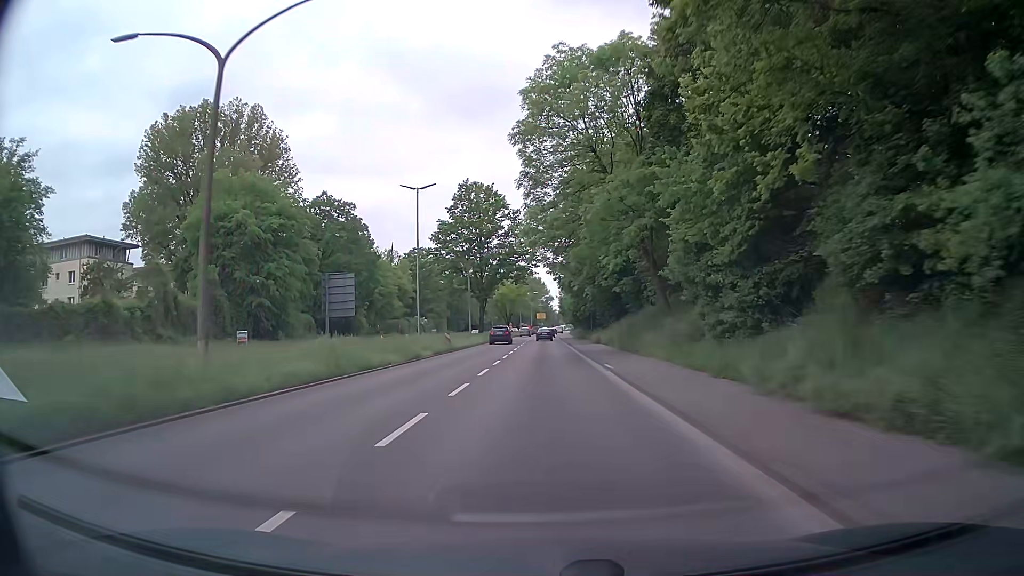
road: primary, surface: asphalt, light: Day
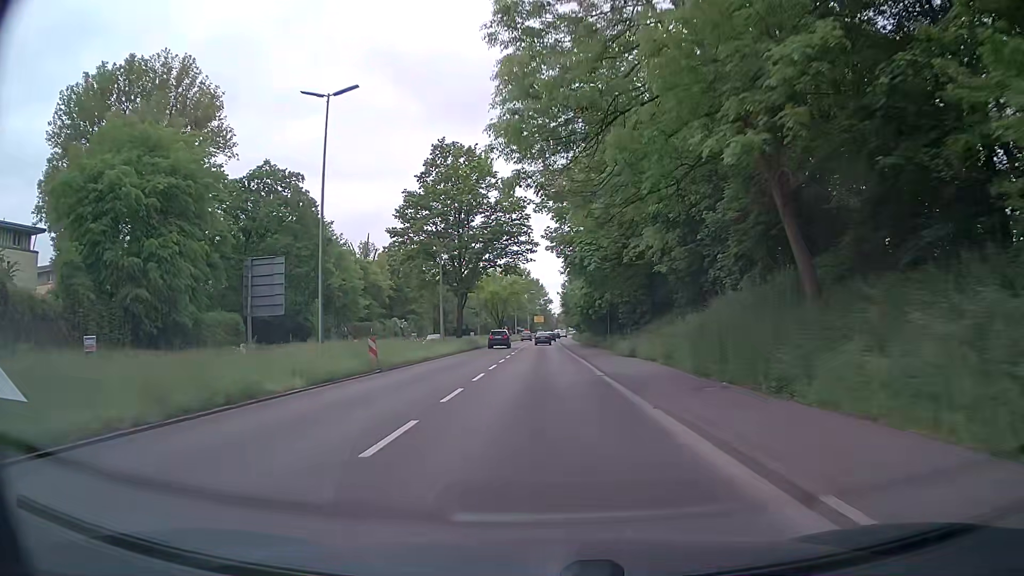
(+0.2, +18.5) m; +1°
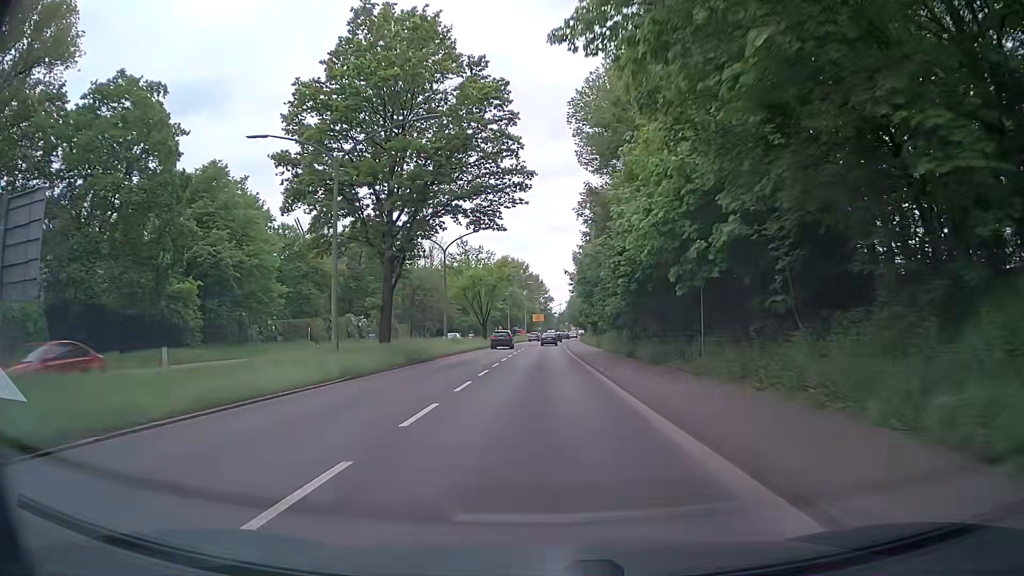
(-0.2, +27.3) m; 0°
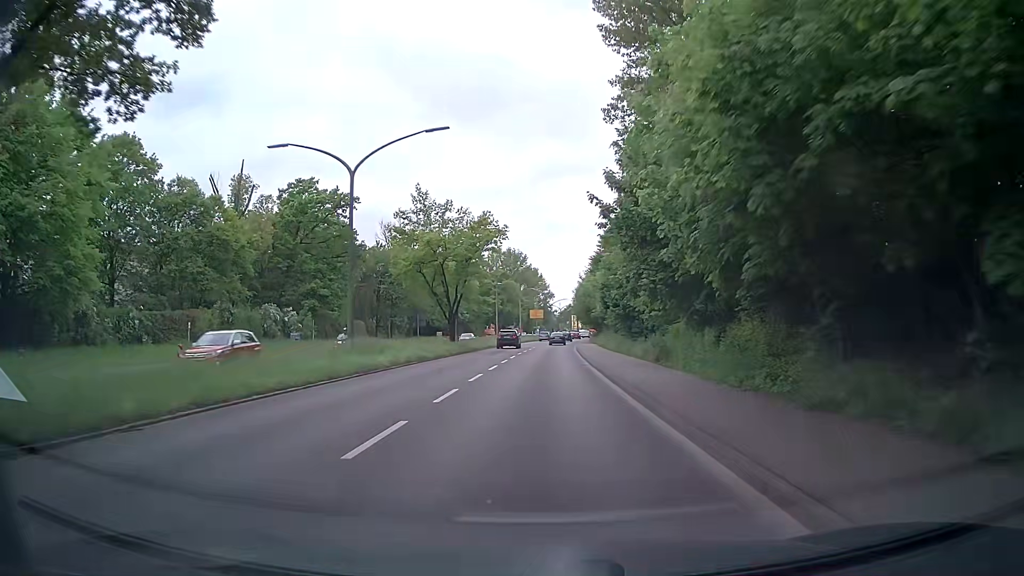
(+0.1, +26.7) m; +1°
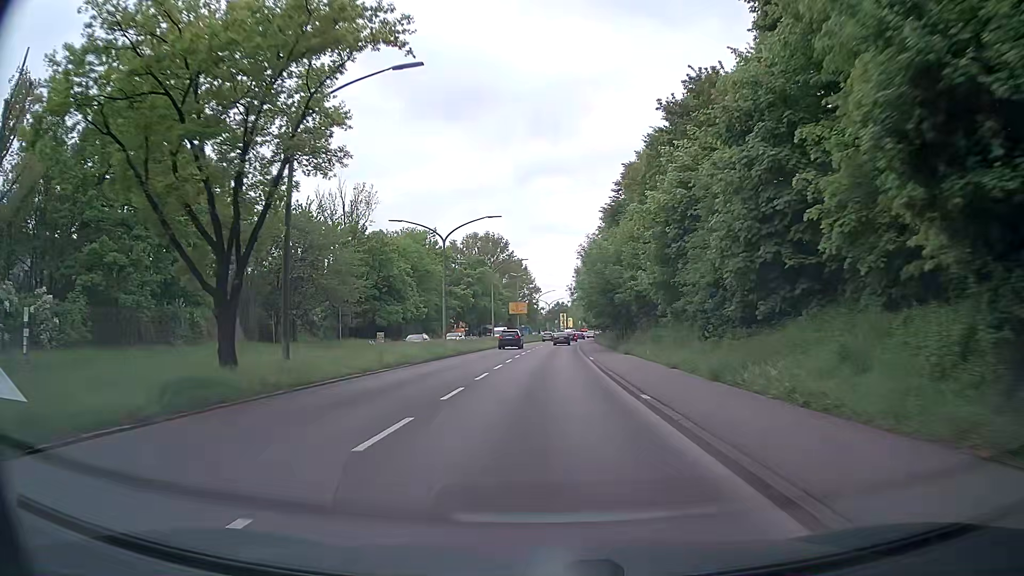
(-0.3, +35.3) m; 0°
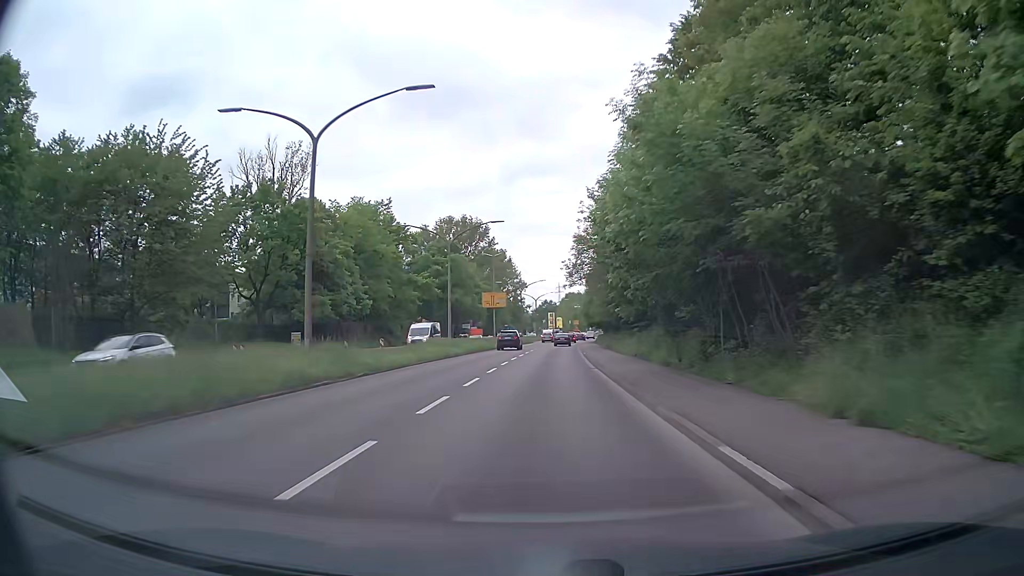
(+0.3, +26.3) m; +1°
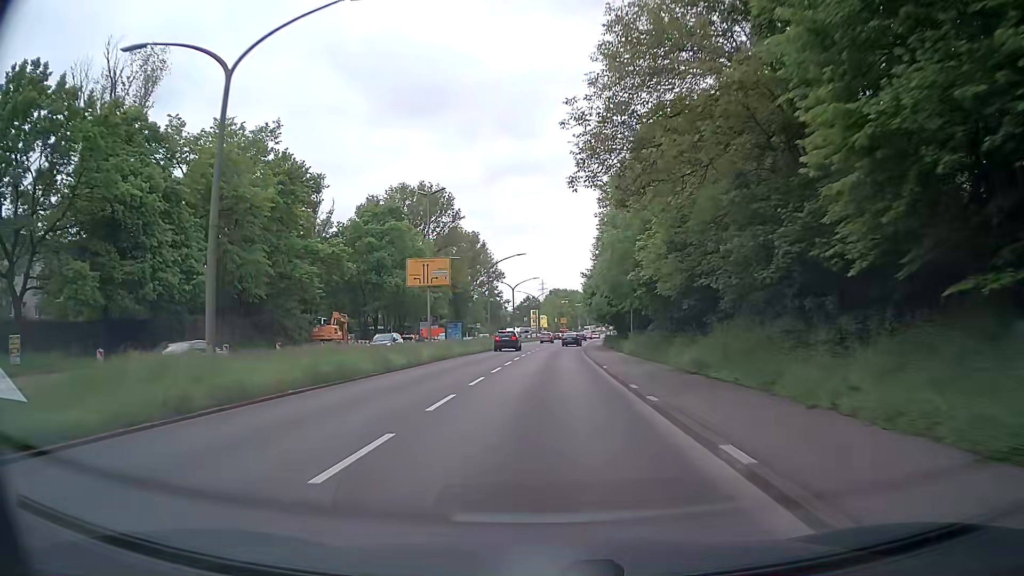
(+0.4, +35.1) m; +2°
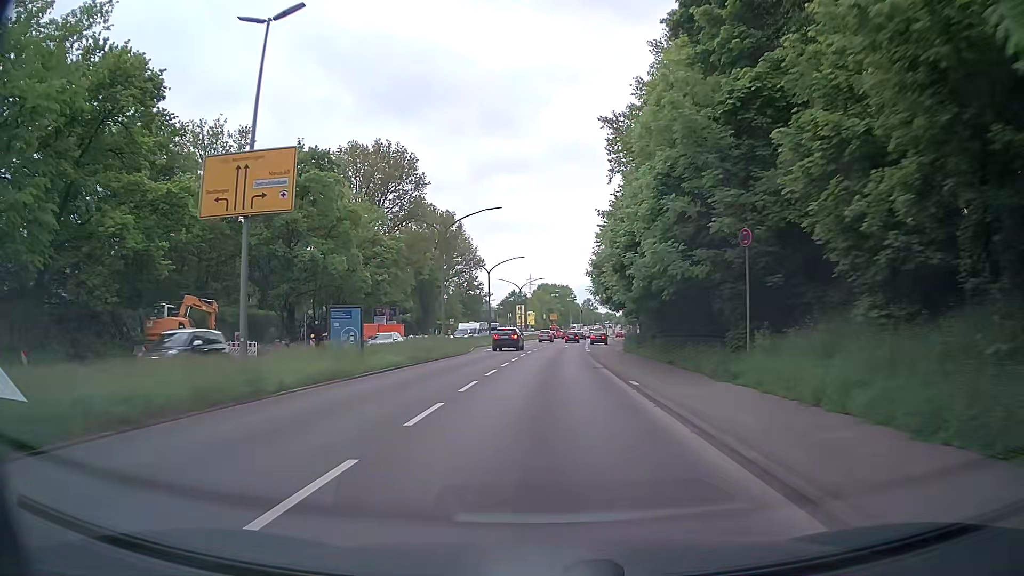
(+0.1, +25.5) m; +1°
